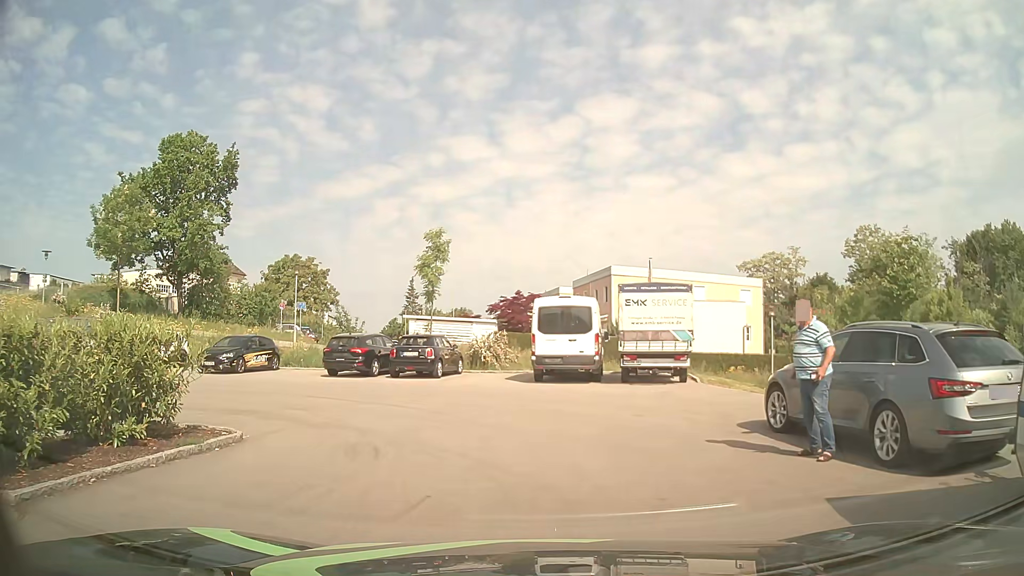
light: Day
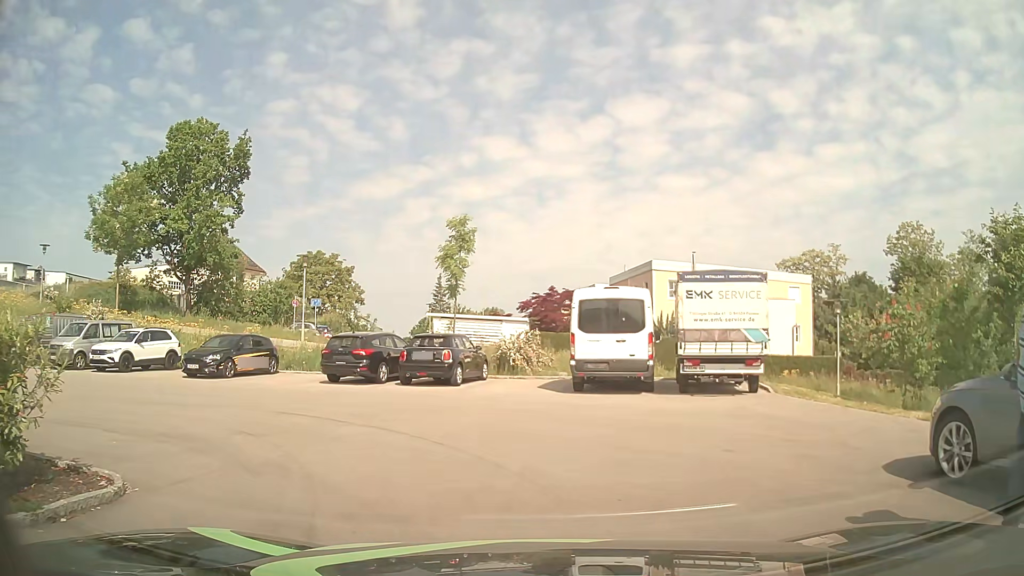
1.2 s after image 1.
(-0.1, +3.7) m; -2°
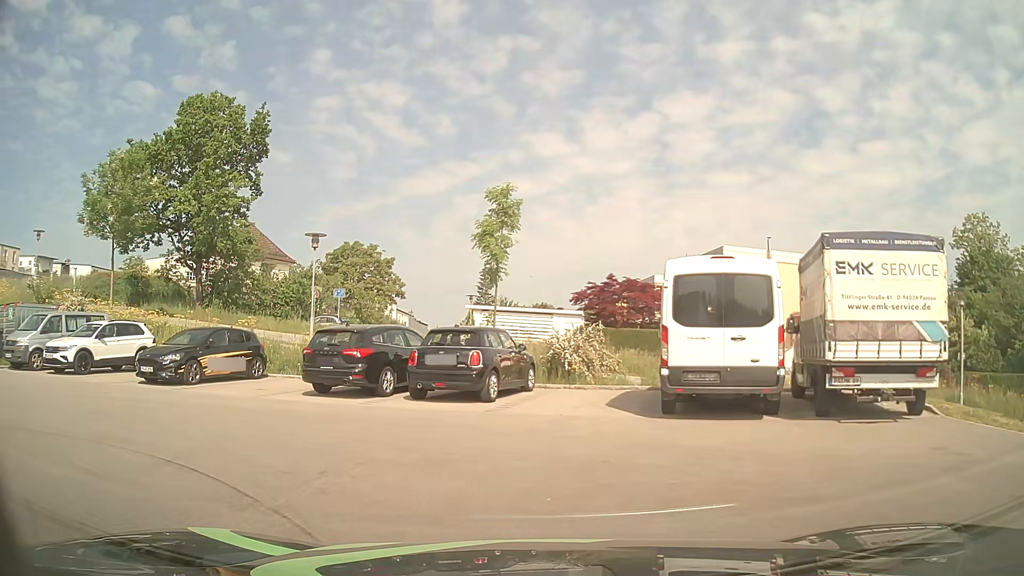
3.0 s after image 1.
(-0.2, +5.6) m; -4°
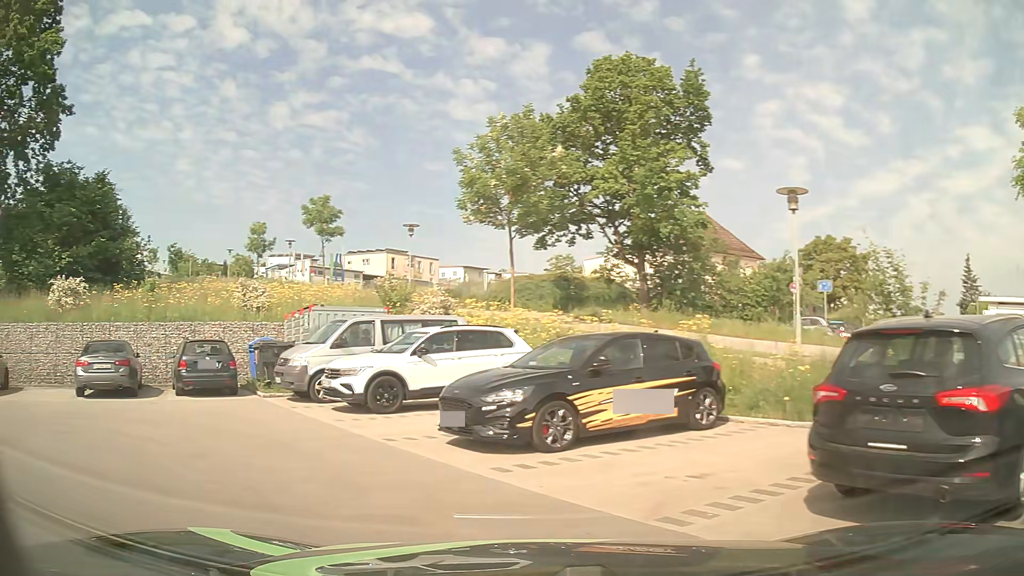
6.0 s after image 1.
(-2.1, +9.1) m; -39°
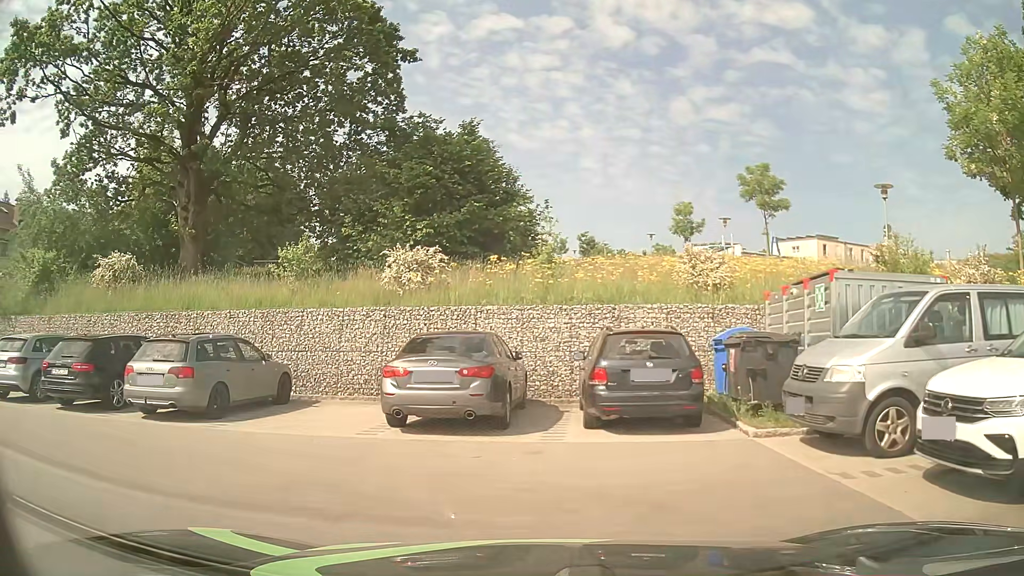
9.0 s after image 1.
(-2.9, +7.1) m; -37°
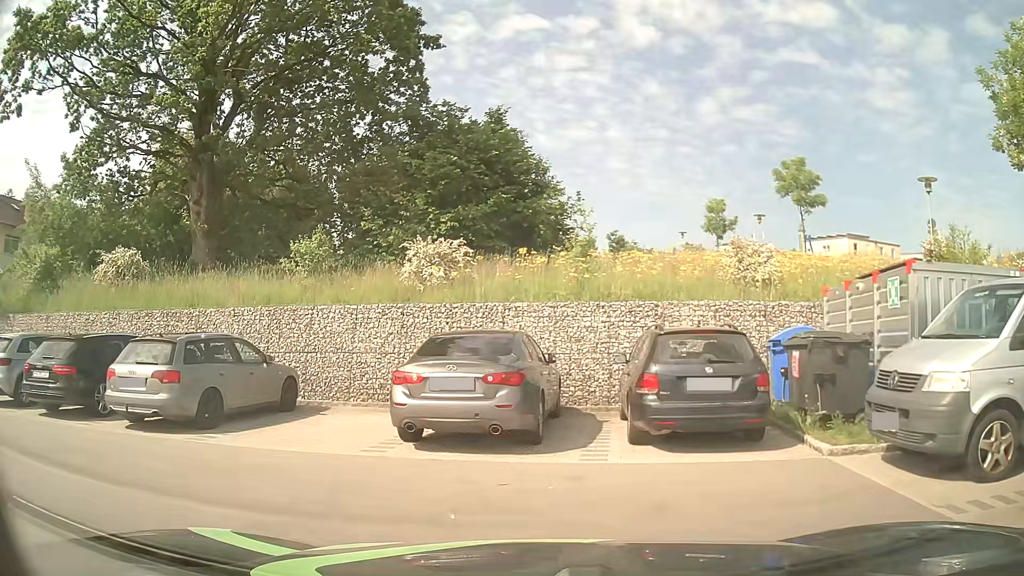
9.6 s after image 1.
(0.0, +1.4) m; -2°
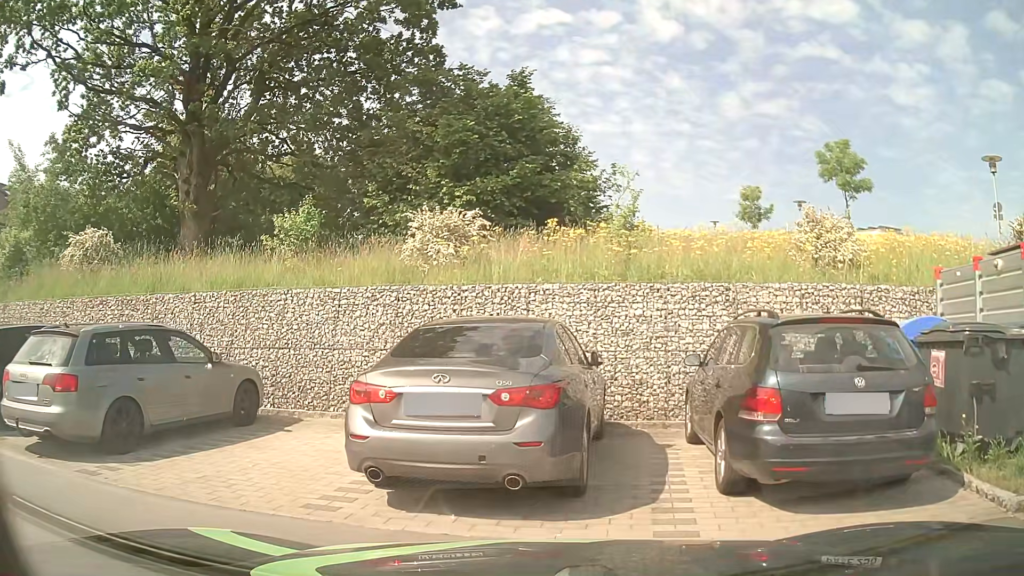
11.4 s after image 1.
(-0.1, +2.9) m; -2°
